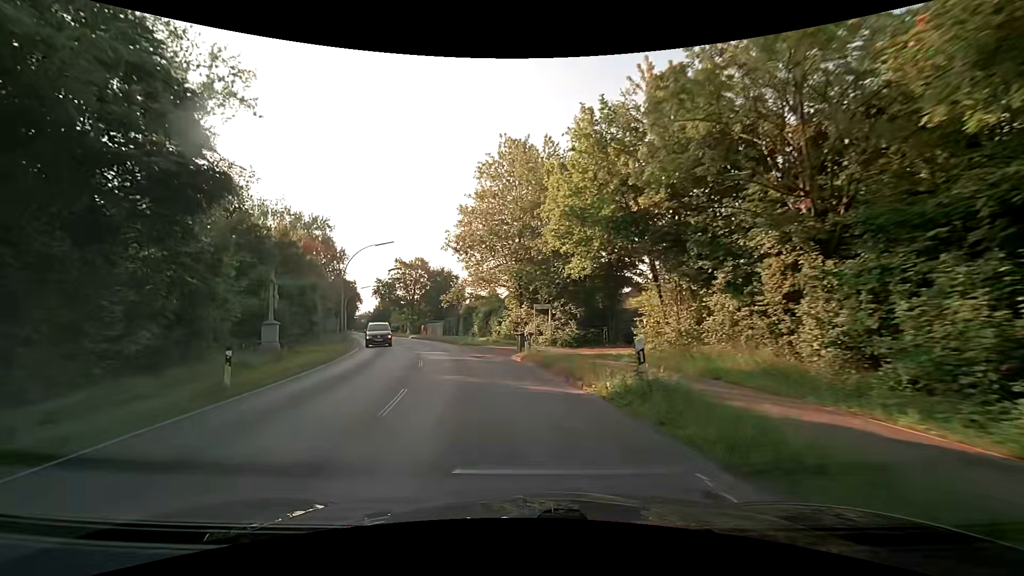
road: secondary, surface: asphalt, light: Day
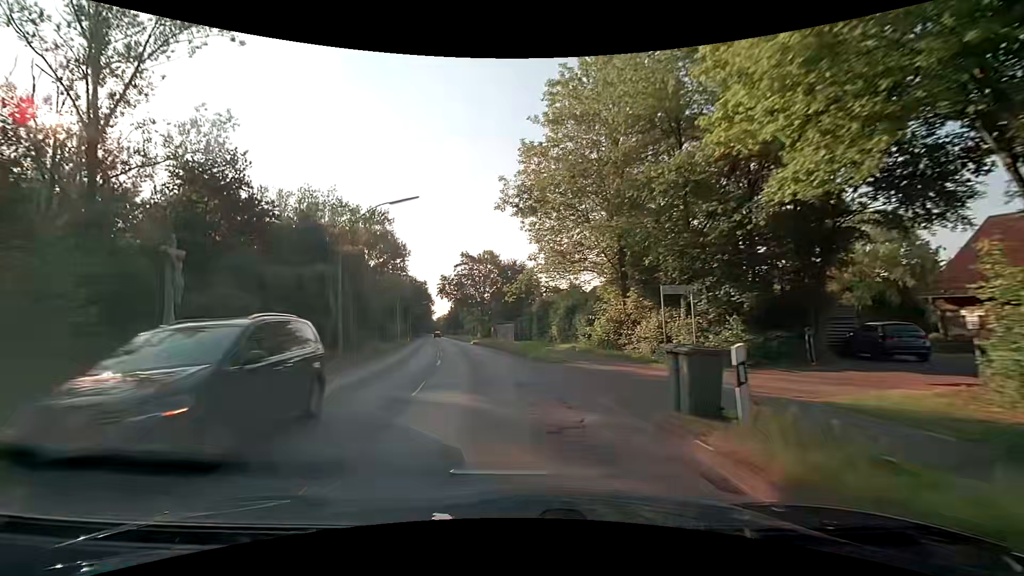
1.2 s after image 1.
(-1.3, +15.4) m; -9°
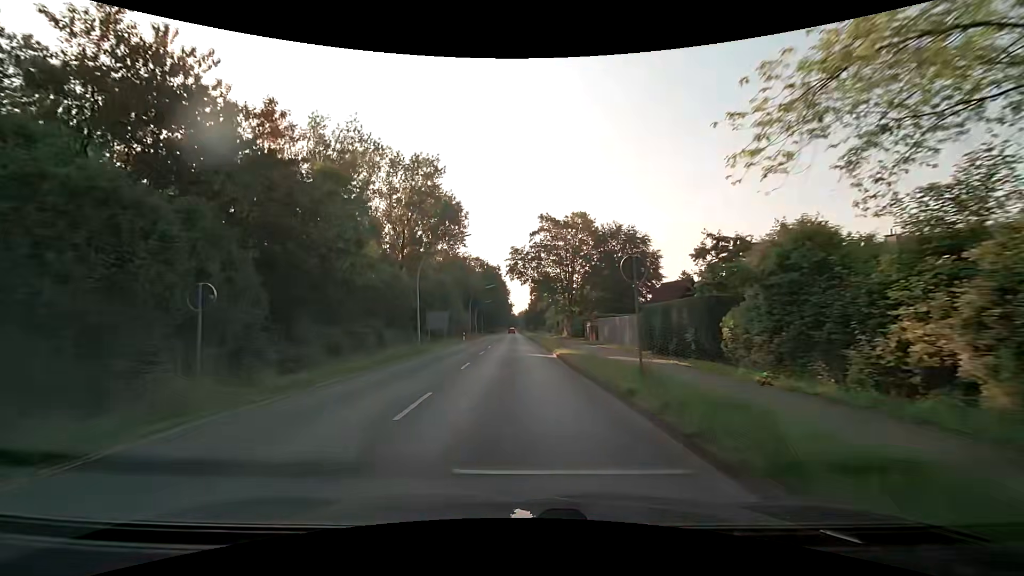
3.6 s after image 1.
(-3.2, +30.5) m; -10°
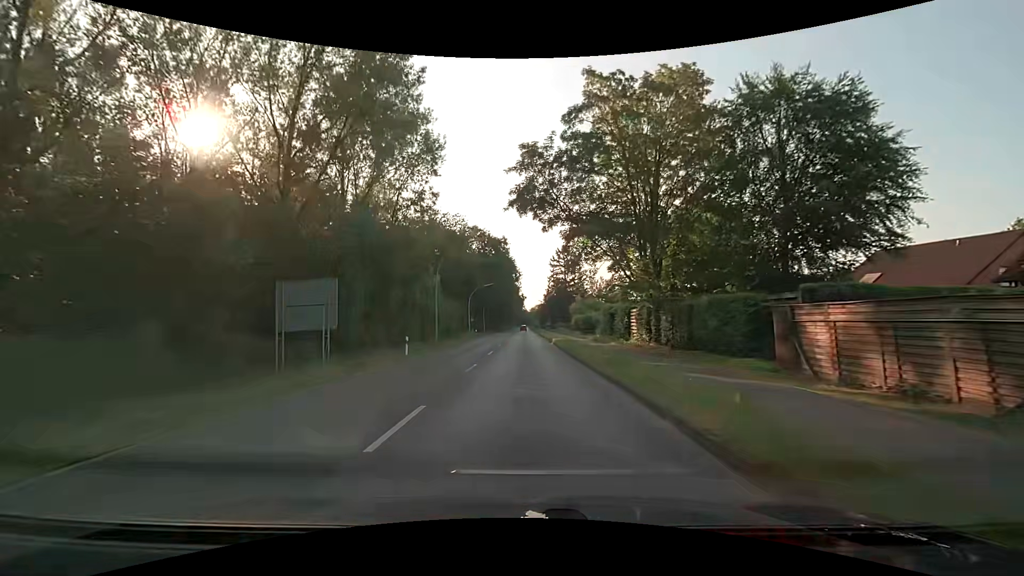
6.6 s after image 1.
(-1.2, +38.3) m; -2°
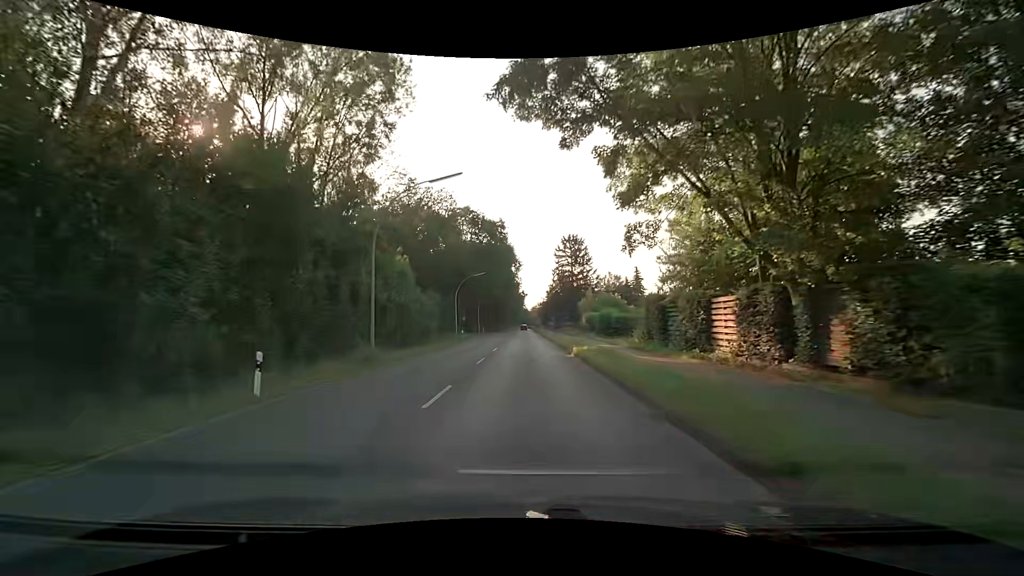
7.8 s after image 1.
(0.0, +15.3) m; 0°
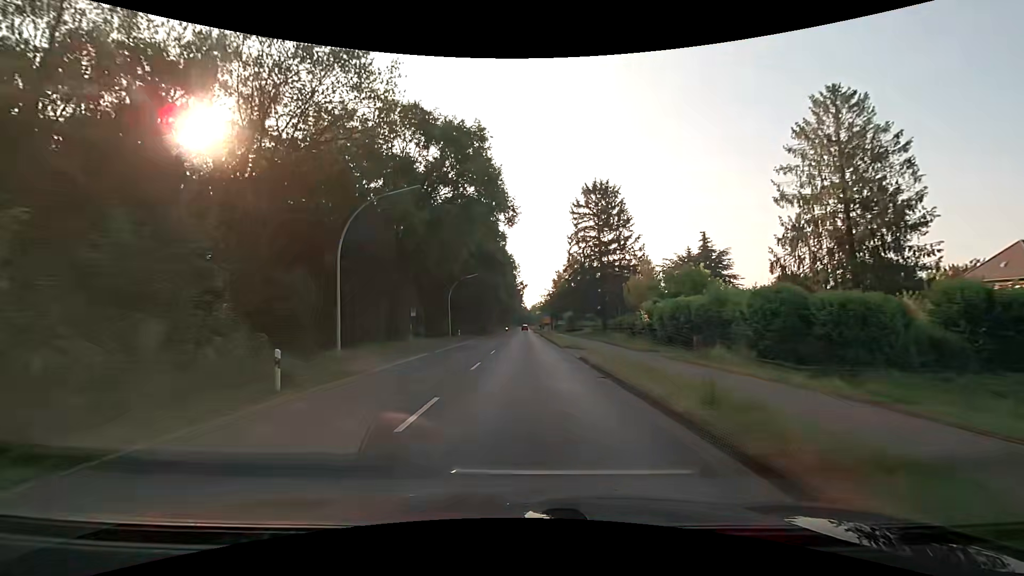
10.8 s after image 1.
(-0.1, +38.2) m; 0°
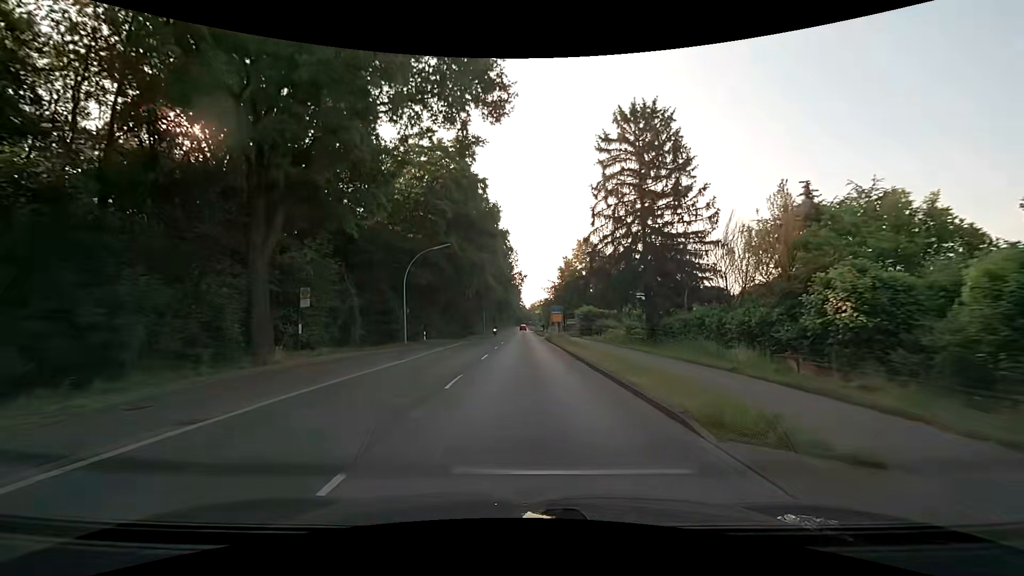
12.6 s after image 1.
(+0.1, +22.9) m; 0°
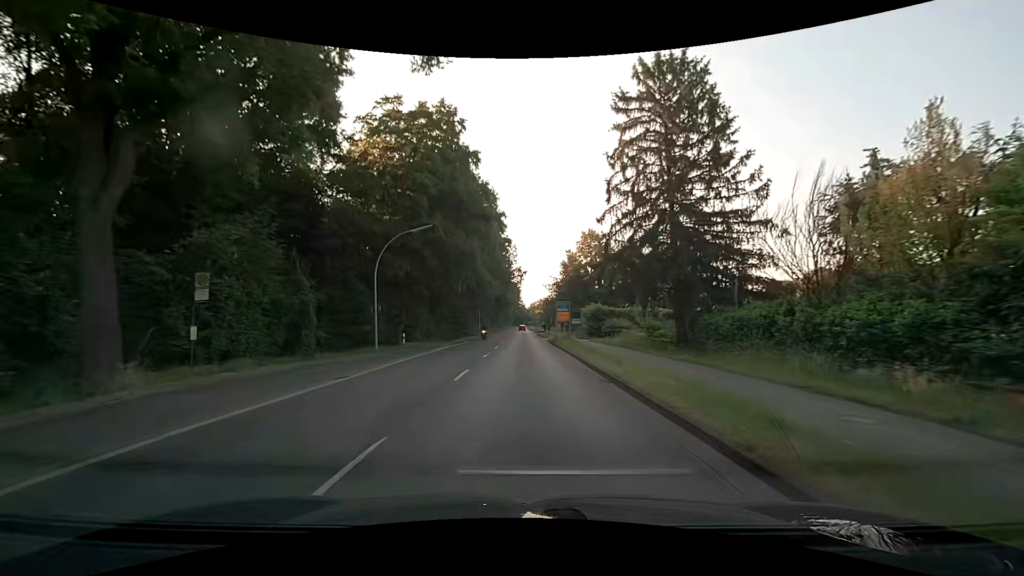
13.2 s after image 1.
(0.0, +7.6) m; 0°
